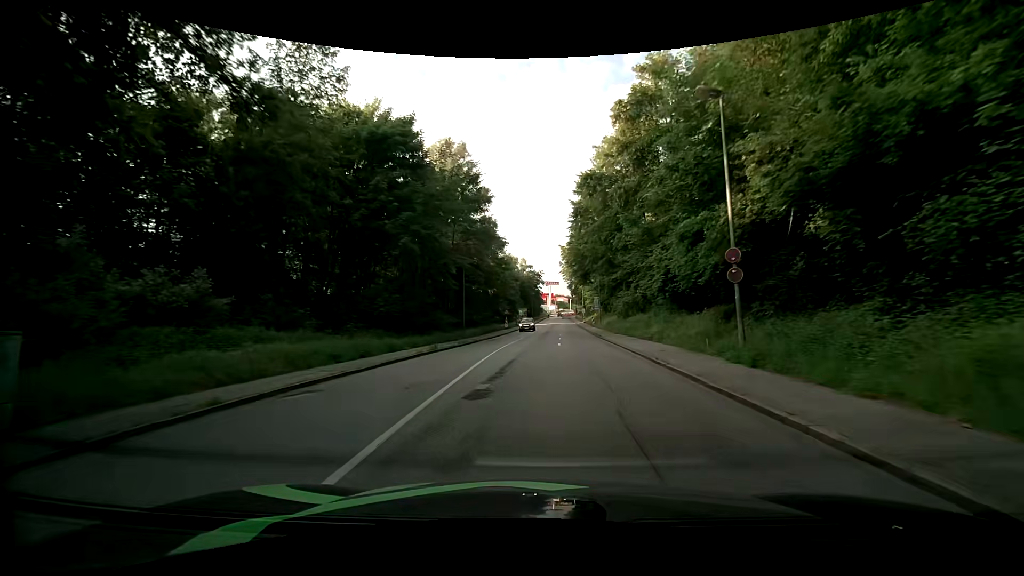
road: tertiary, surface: asphalt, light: Day
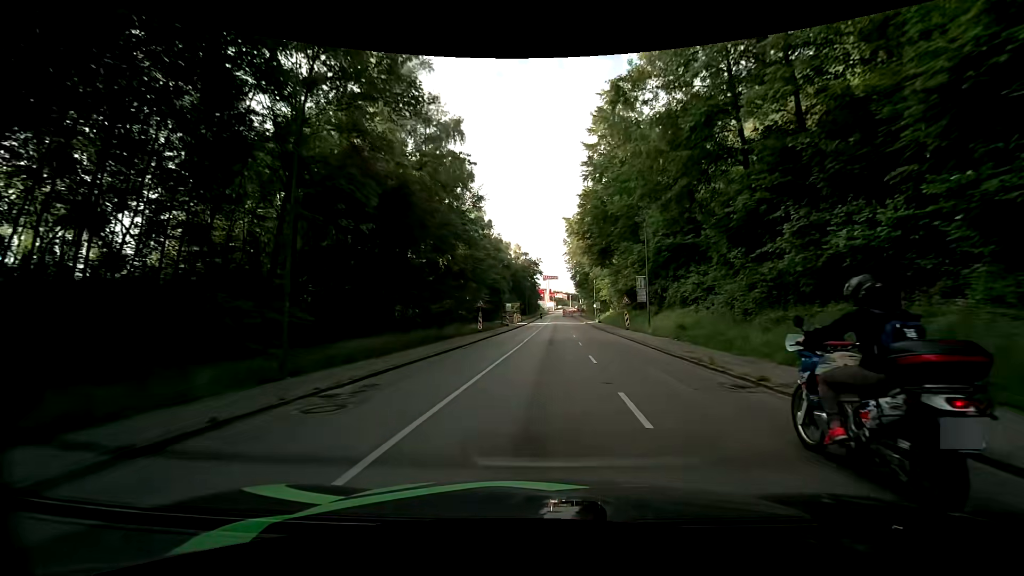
(+0.5, +29.6) m; +1°
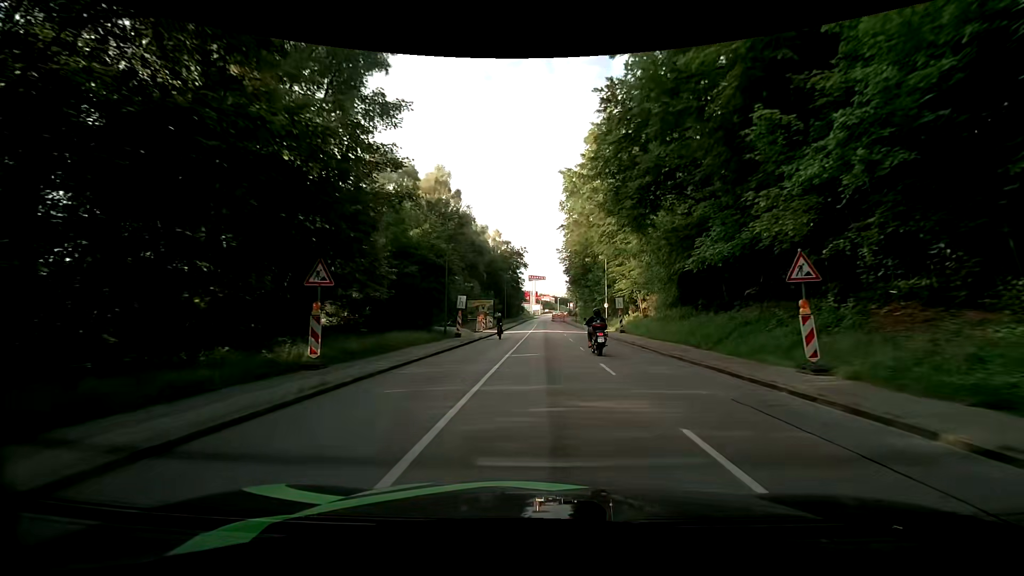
(+0.4, +30.1) m; +2°
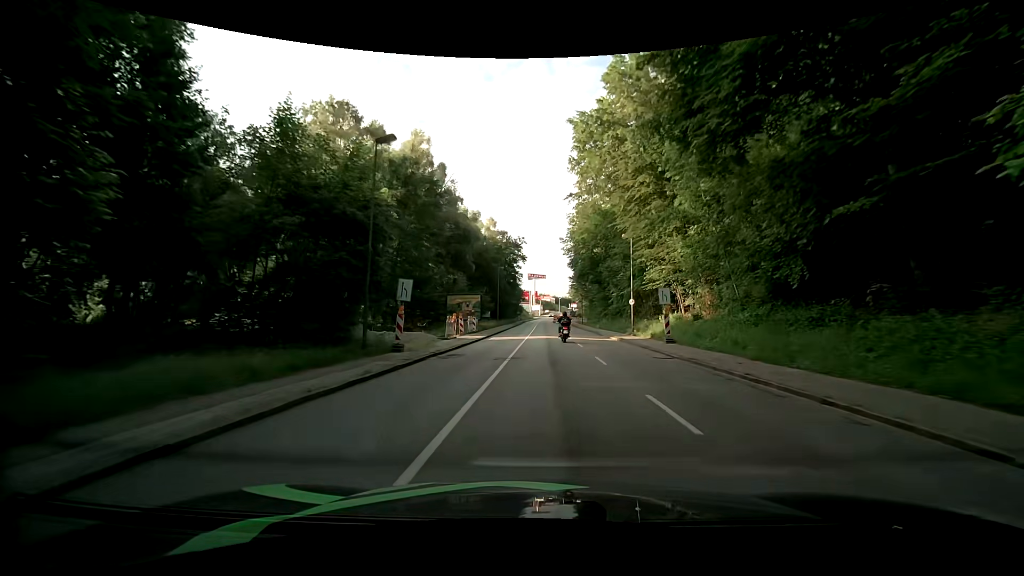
(0.0, +15.1) m; 0°
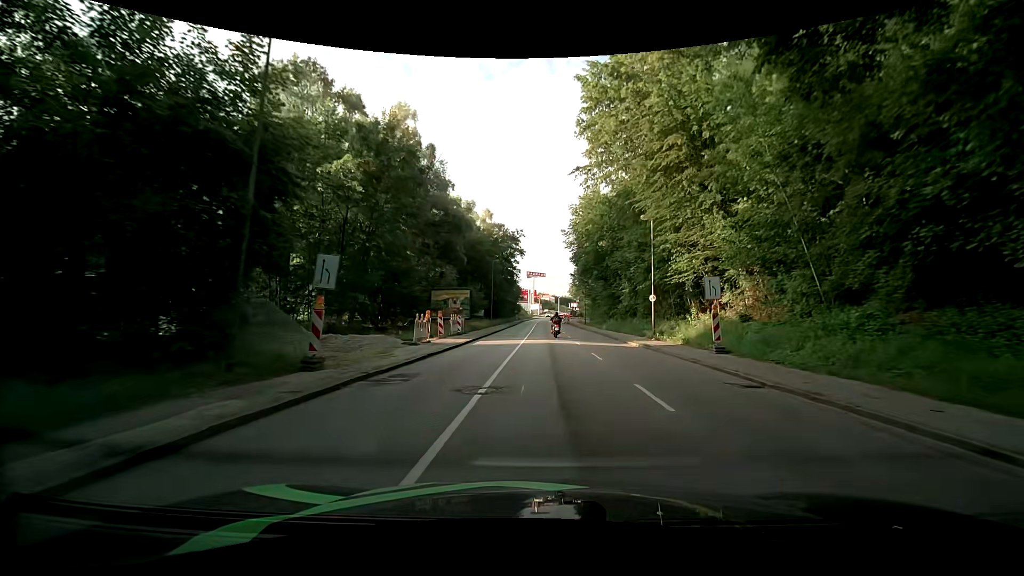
(0.0, +7.6) m; 0°
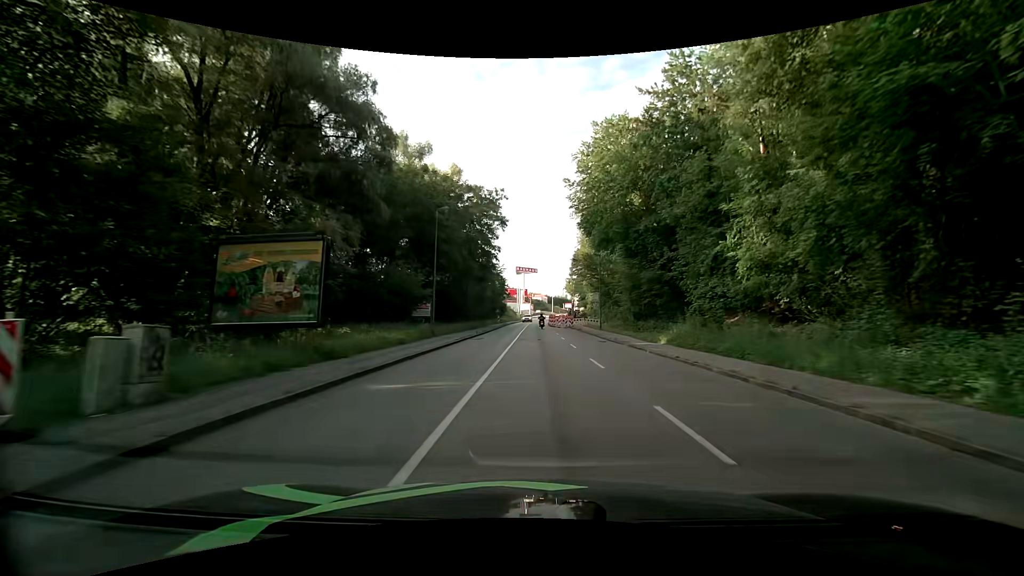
(+0.1, +29.8) m; +1°
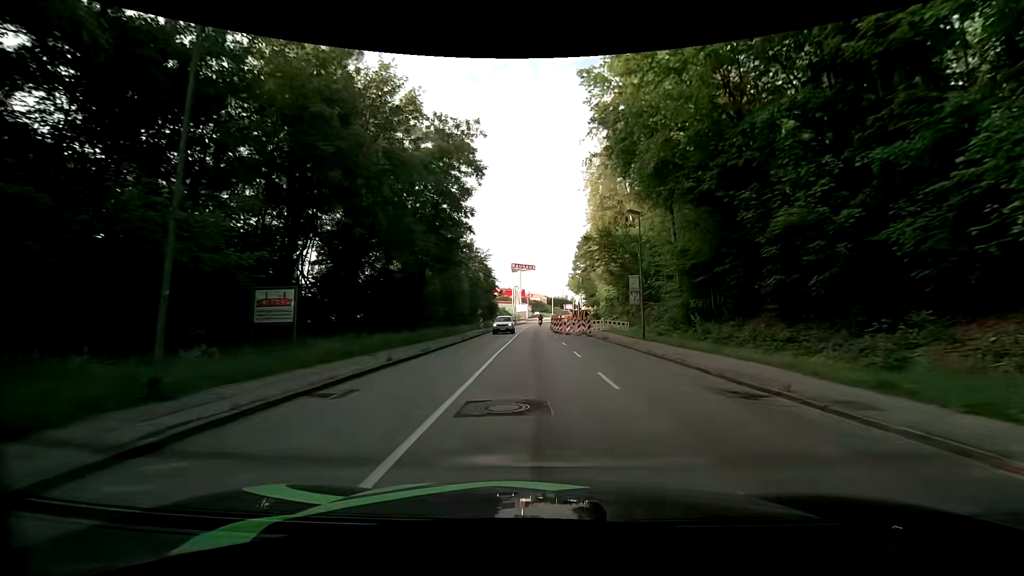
(+0.1, +22.1) m; 0°
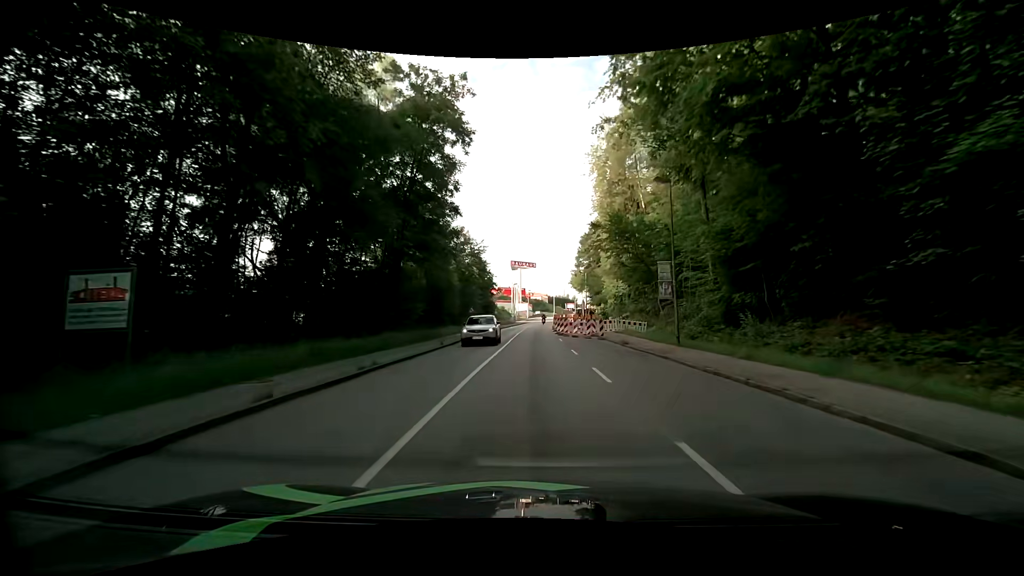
(-0.1, +7.3) m; 0°
(0, +10) (0, +20) (0, +30) (-1, +40) (-1, +50) (-1, +60) (0, +70) (0, +80) (0, +90) (+1, +100) m
